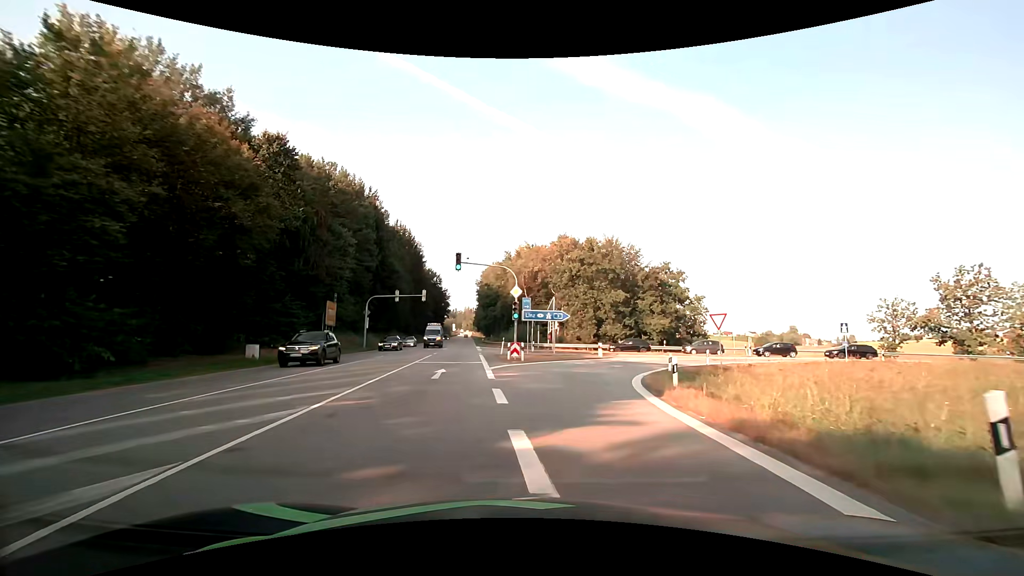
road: primary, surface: asphalt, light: Day
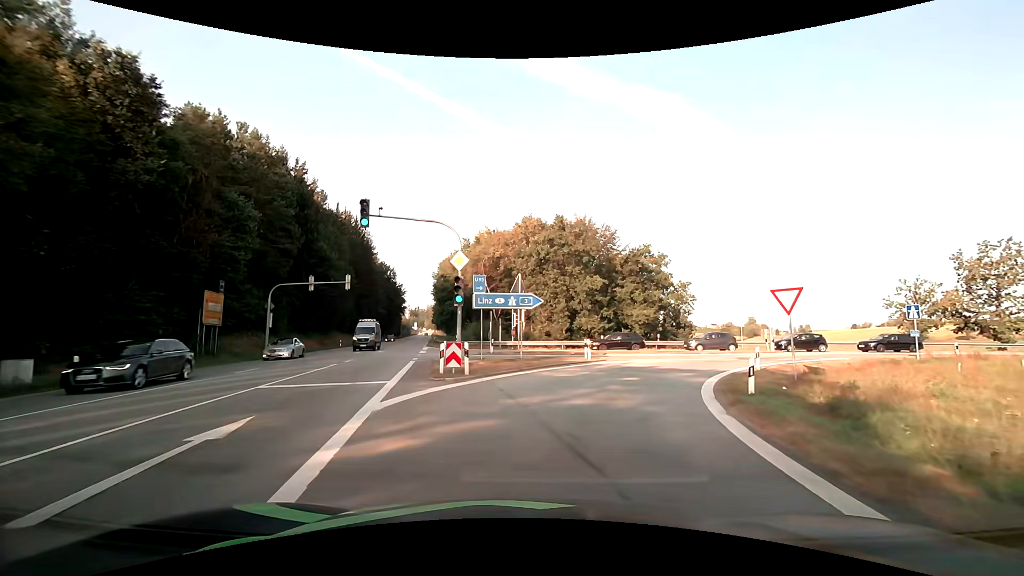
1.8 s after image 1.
(+0.4, +12.0) m; +4°
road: motorway_link
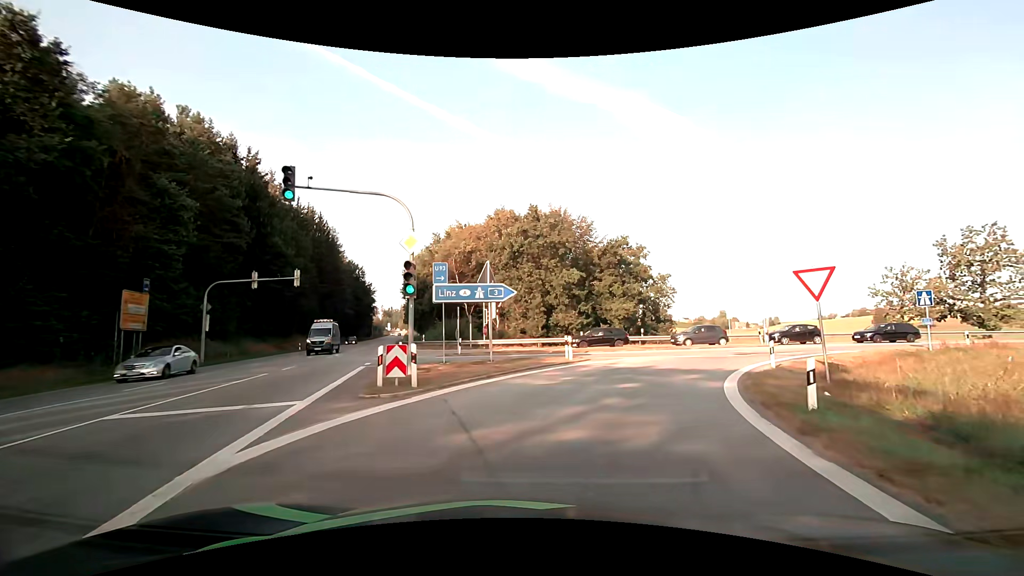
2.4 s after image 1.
(+0.1, +3.8) m; +3°
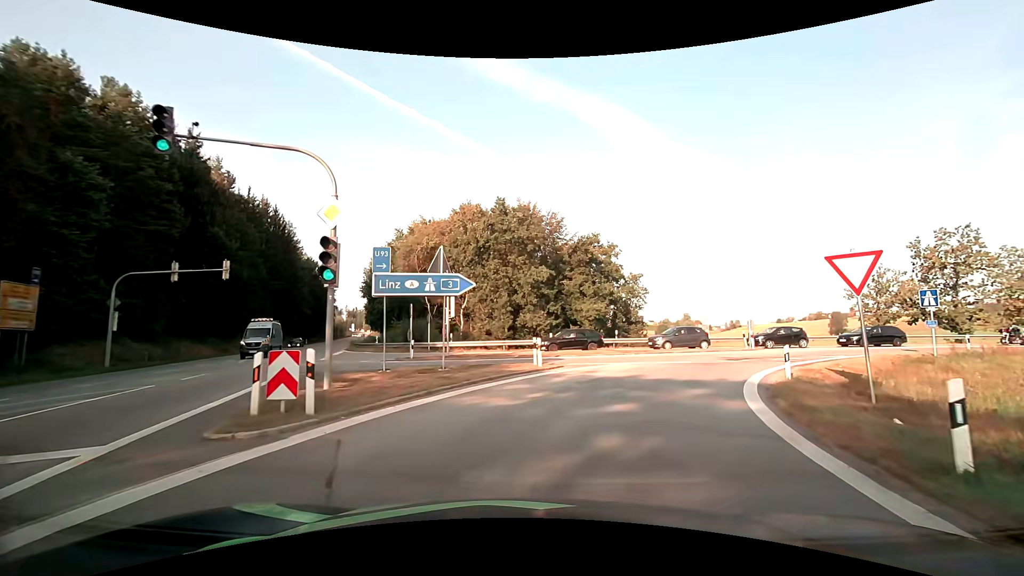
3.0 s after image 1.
(+0.1, +3.7) m; +3°
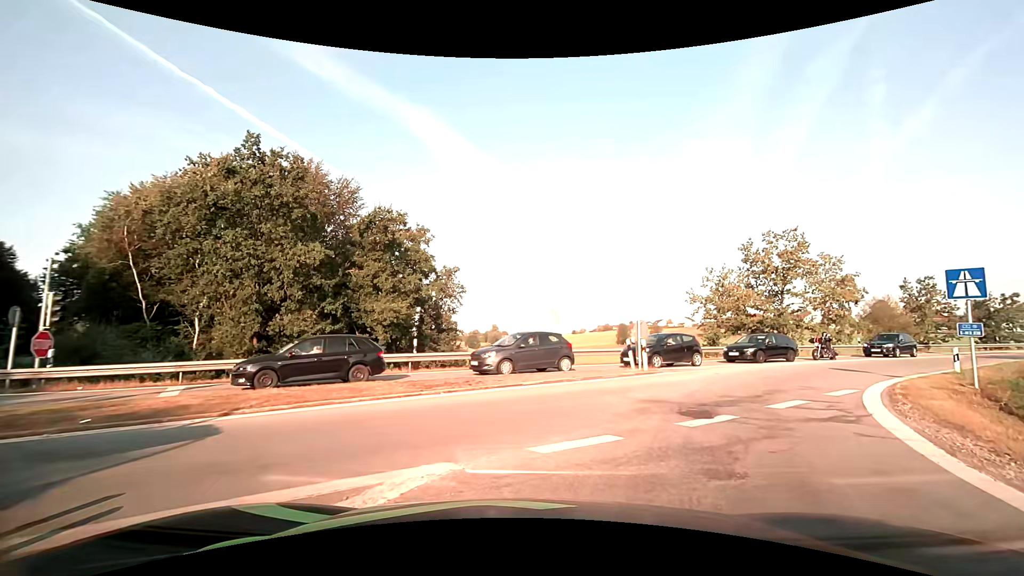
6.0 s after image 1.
(+2.6, +15.5) m; +23°
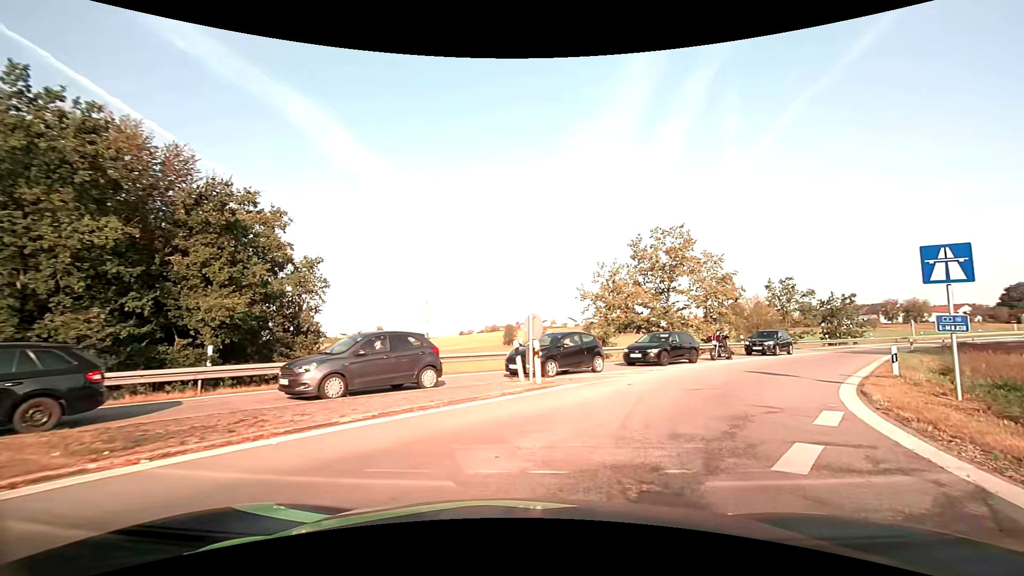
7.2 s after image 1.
(+0.5, +5.4) m; +12°
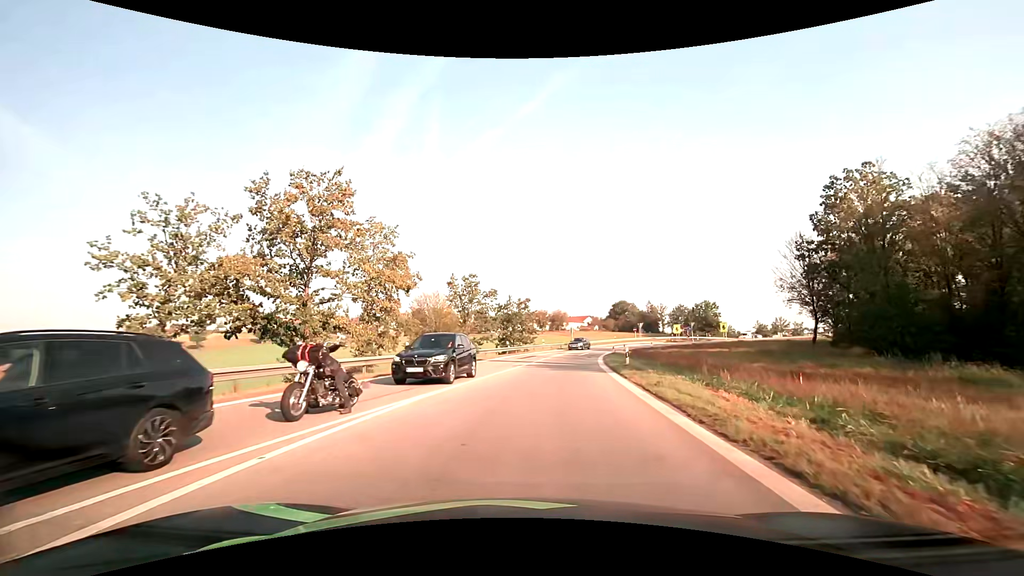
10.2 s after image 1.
(+6.9, +17.1) m; +35°
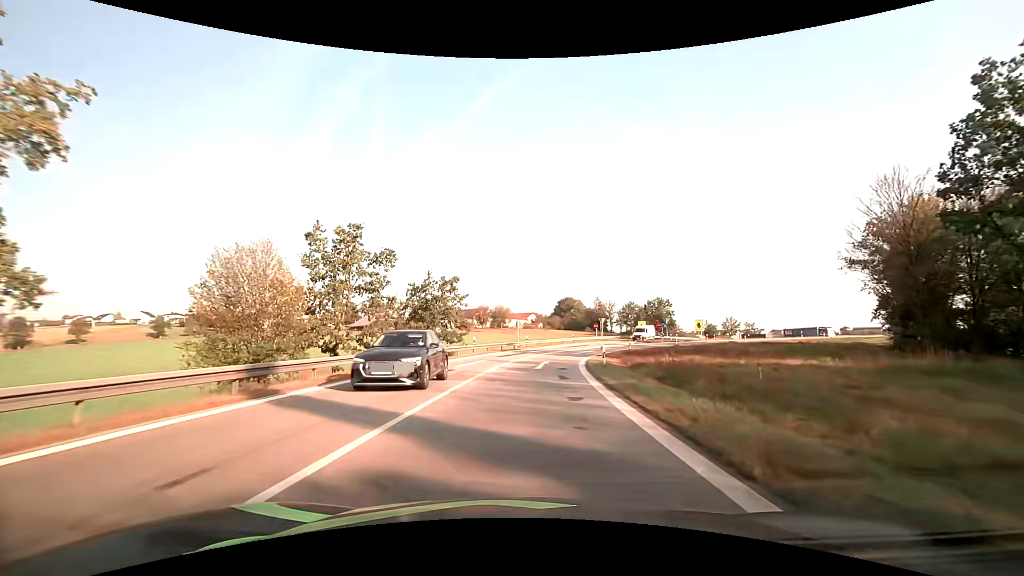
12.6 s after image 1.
(+1.3, +23.3) m; +6°
(0, +10) (+1, +20) (+1, +30) (+3, +40) (+6, +49) (+10, +58) (+17, +66) (+24, +72) (+33, +76) (+43, +79) m
